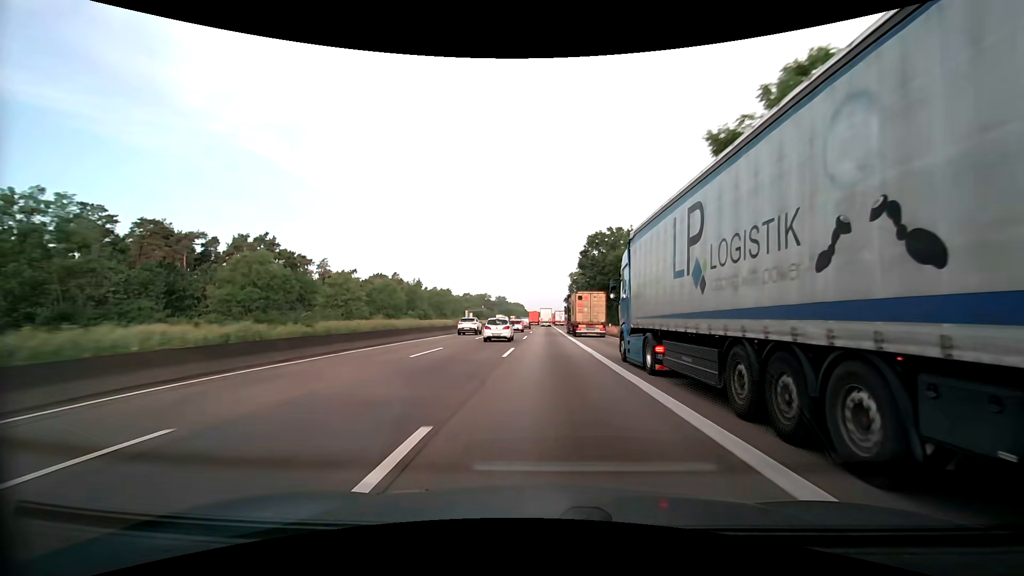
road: motorway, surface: asphalt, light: Day
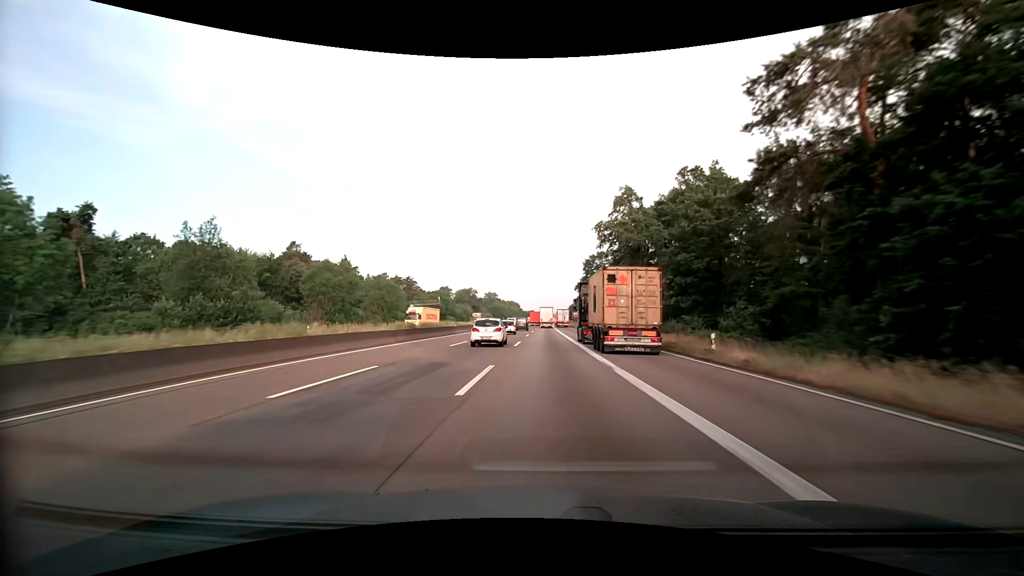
(-0.1, +81.2) m; 0°
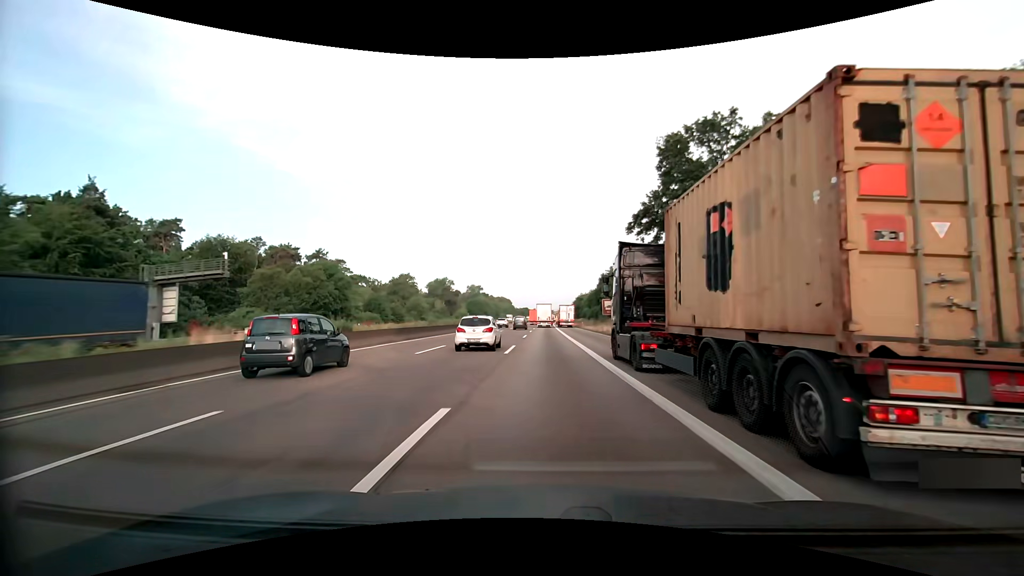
(+0.2, +79.1) m; 0°
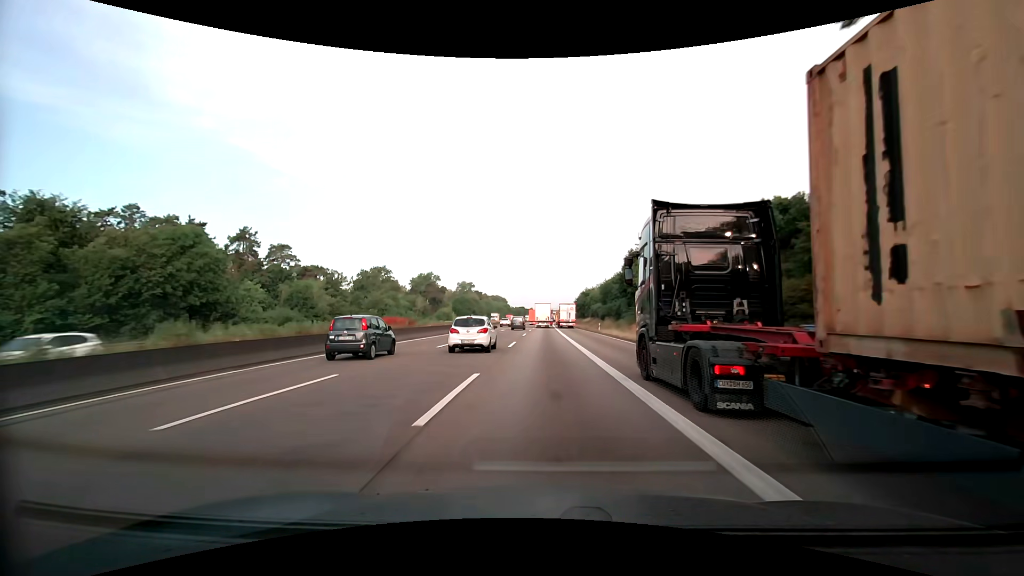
(+0.1, +31.3) m; 0°
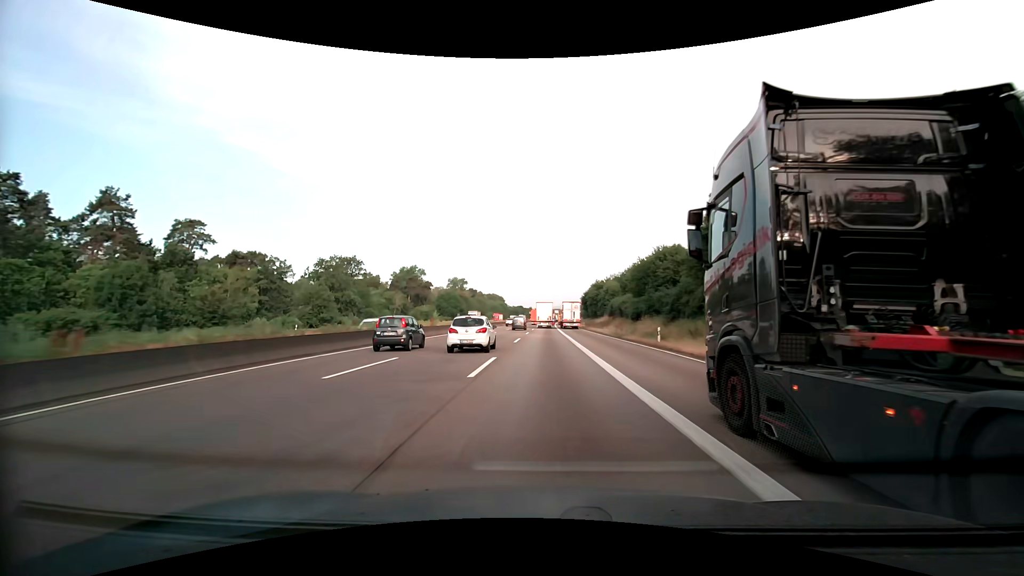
(-0.1, +30.5) m; 0°
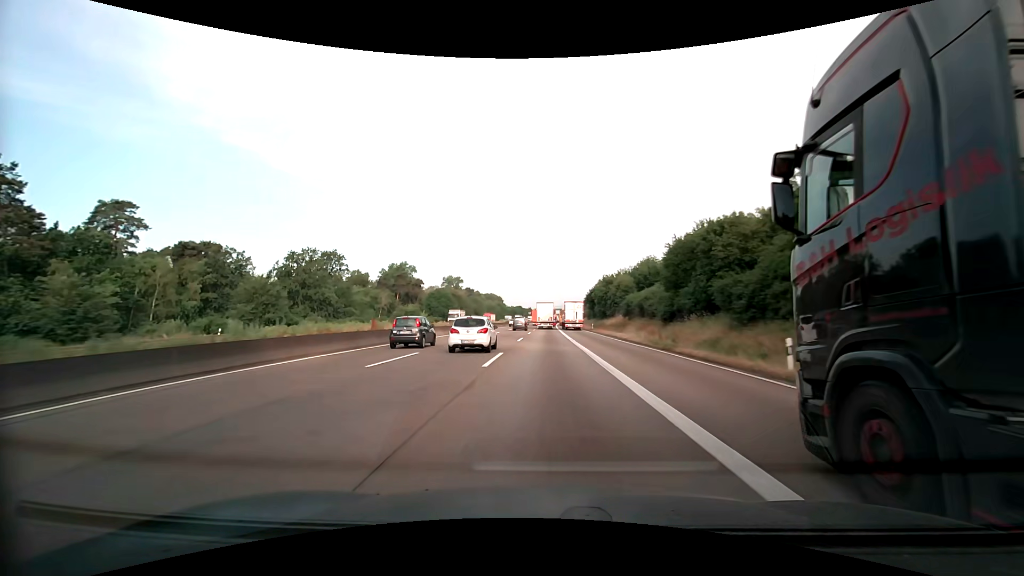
(-0.1, +15.2) m; 0°
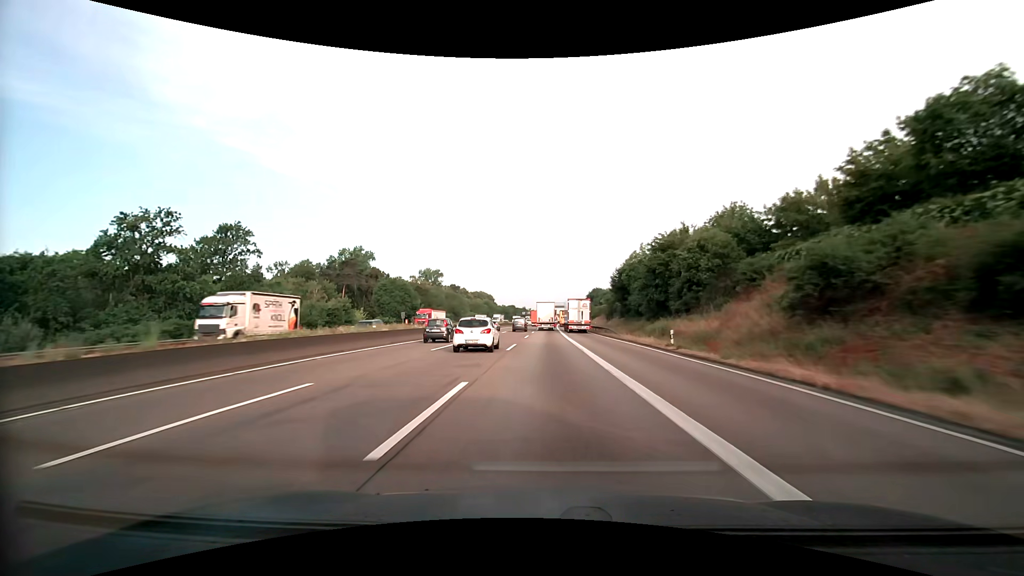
(+0.2, +45.4) m; +1°
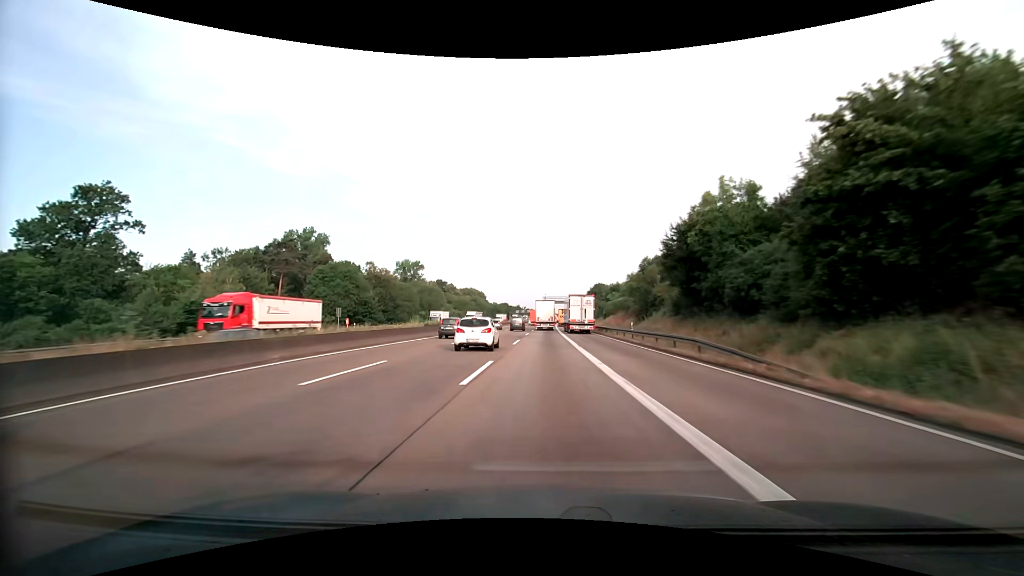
(+0.1, +30.3) m; 0°
(0, +10) (0, +20) (0, +30) (0, +40) (0, +50) (0, +60) (0, +70) (0, +80) (+1, +90) (+1, +100) m
